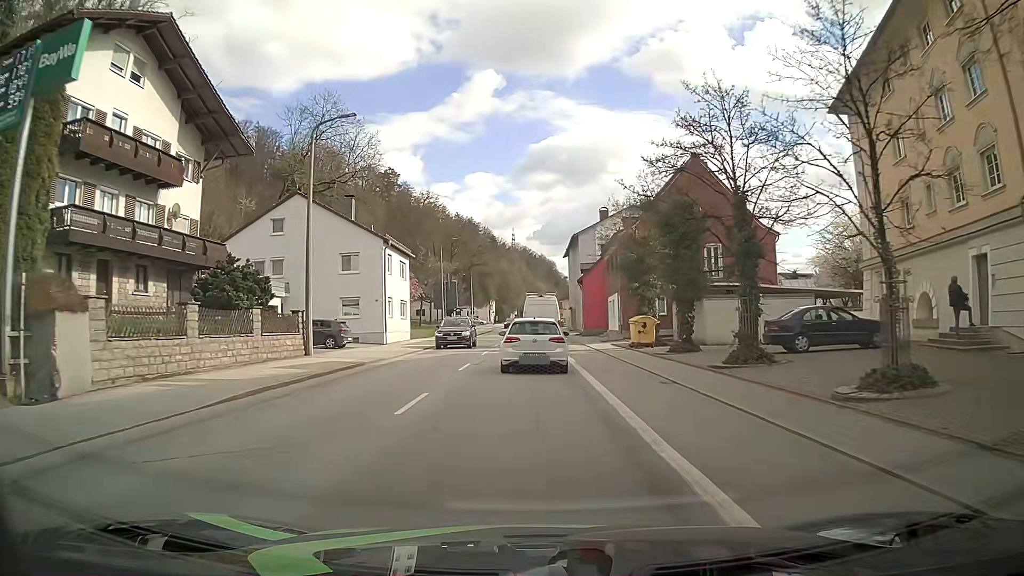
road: secondary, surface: asphalt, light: Day
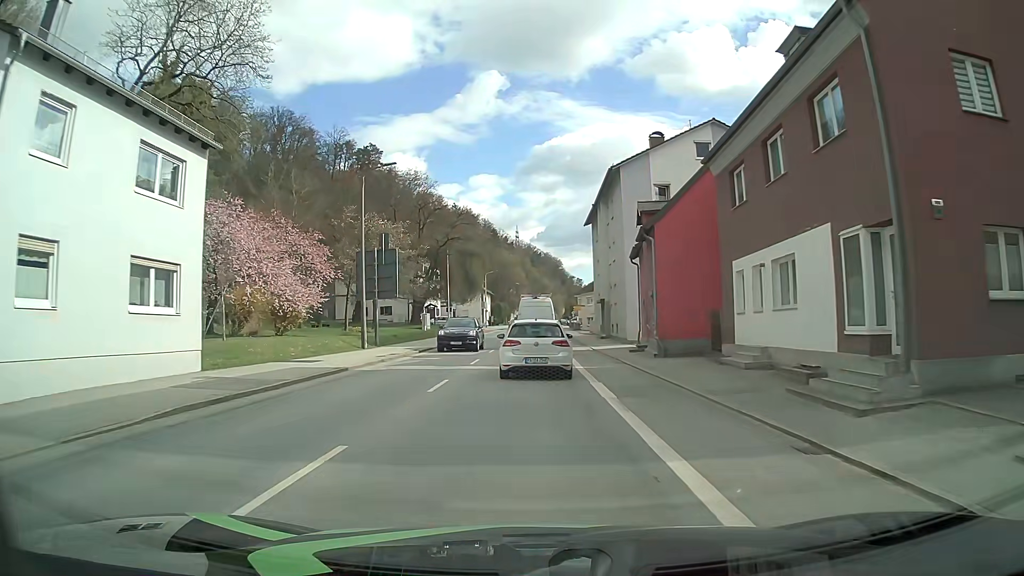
(+0.2, +32.4) m; 0°
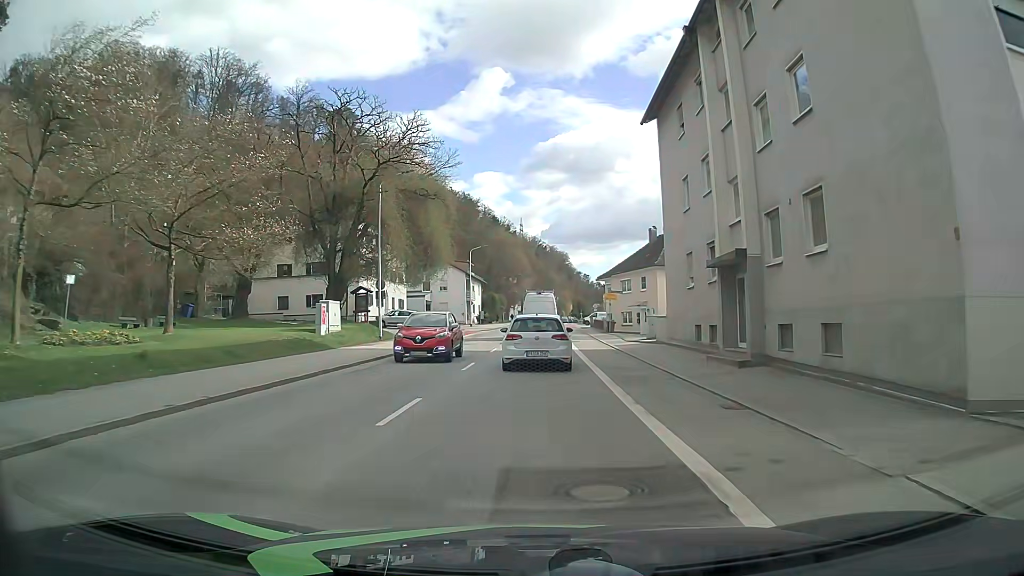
(+0.1, +32.0) m; 0°
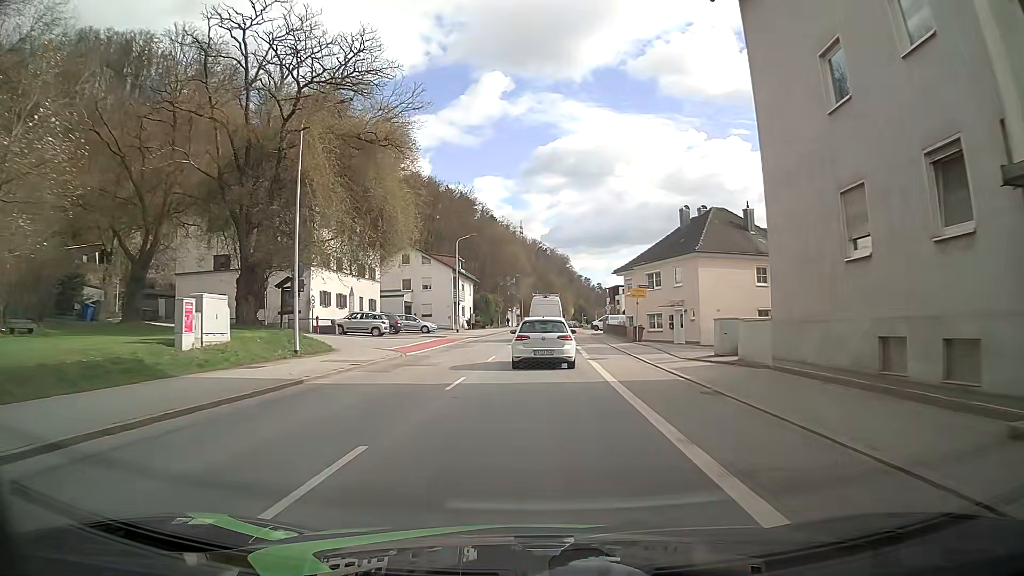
(0.0, +13.3) m; 0°
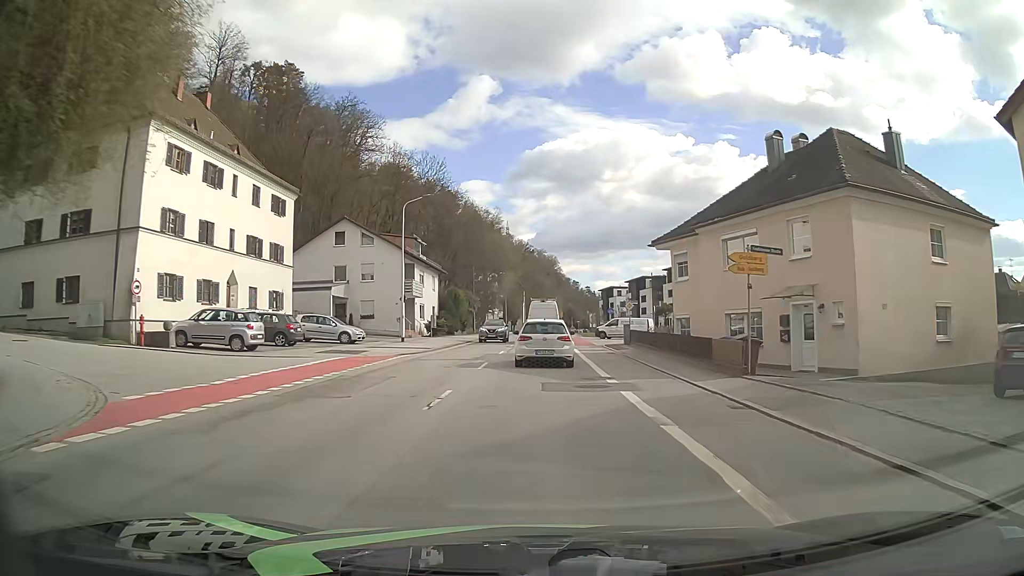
(+0.1, +21.0) m; +1°
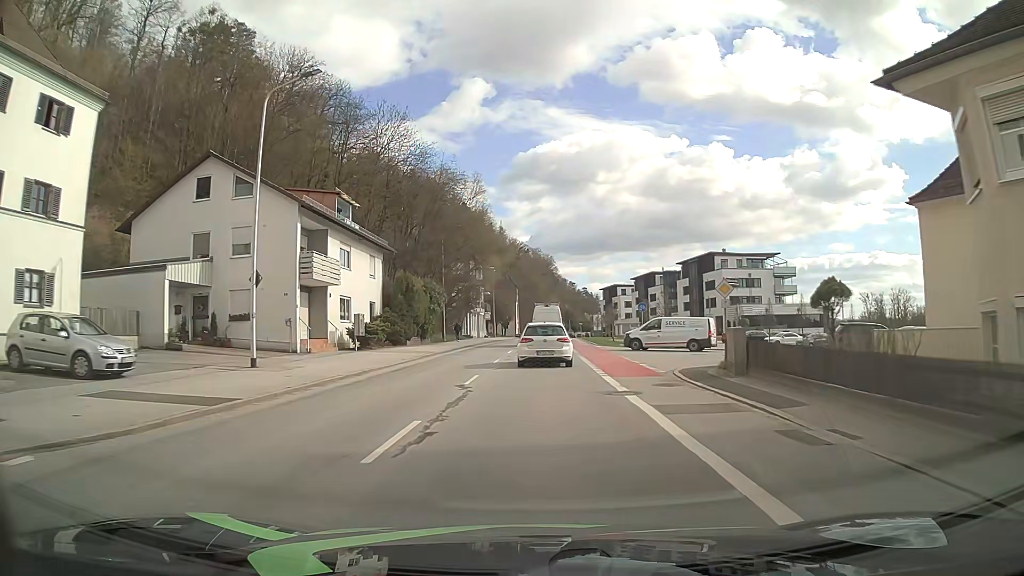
(+0.1, +21.9) m; 0°
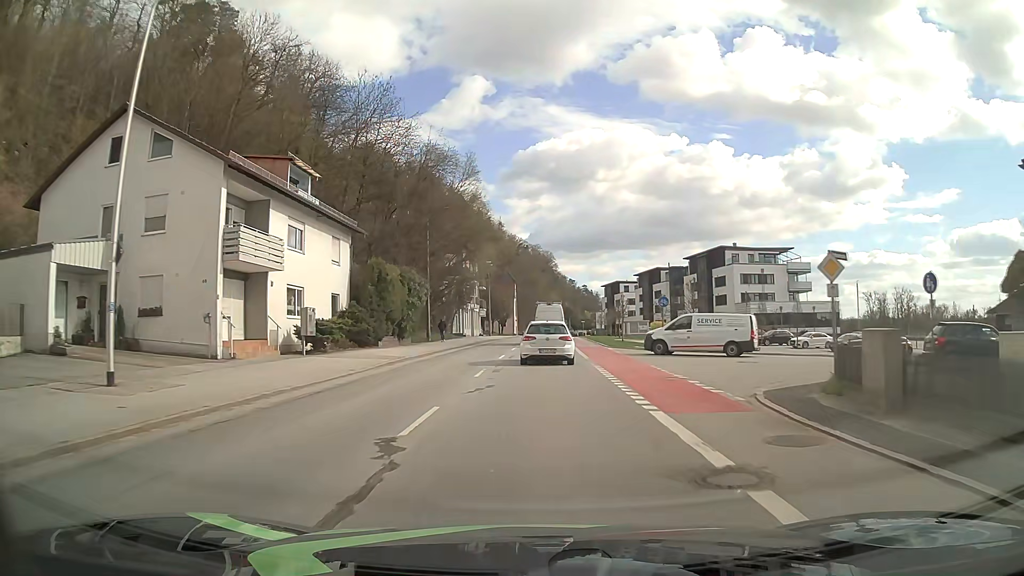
(0.0, +7.5) m; 0°
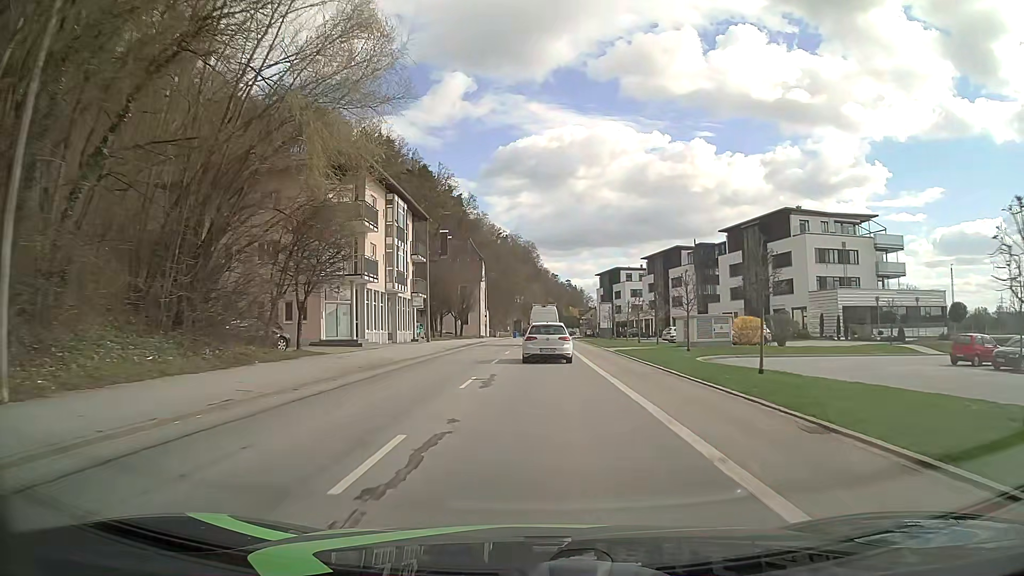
(+0.6, +39.0) m; +2°
(0, +10) (0, +20) (0, +30) (0, +40) (+1, +50) (+1, +60) (+1, +70) (+1, +80) (+2, +90) (+2, +100) m
